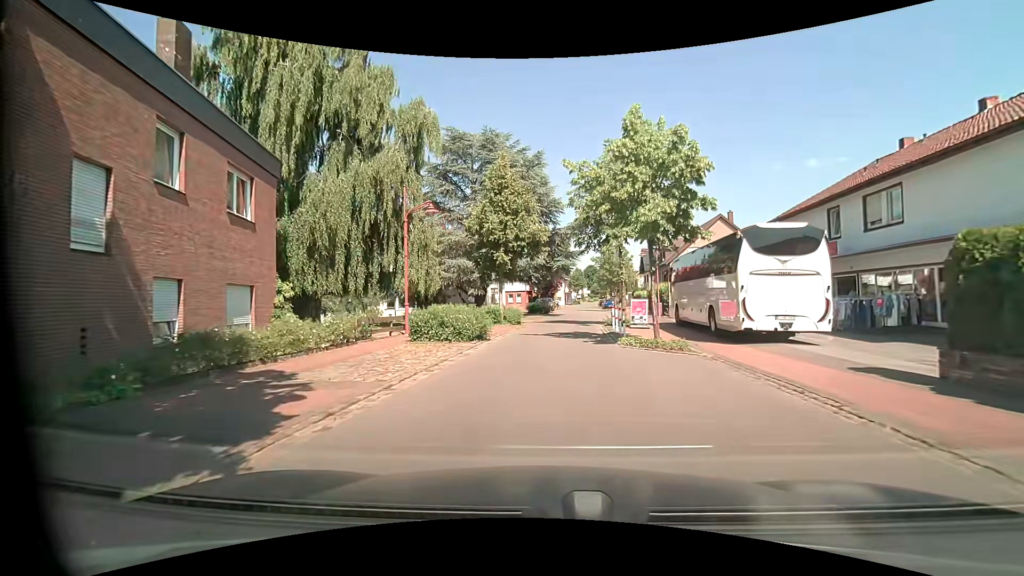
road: residential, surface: asphalt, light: Day
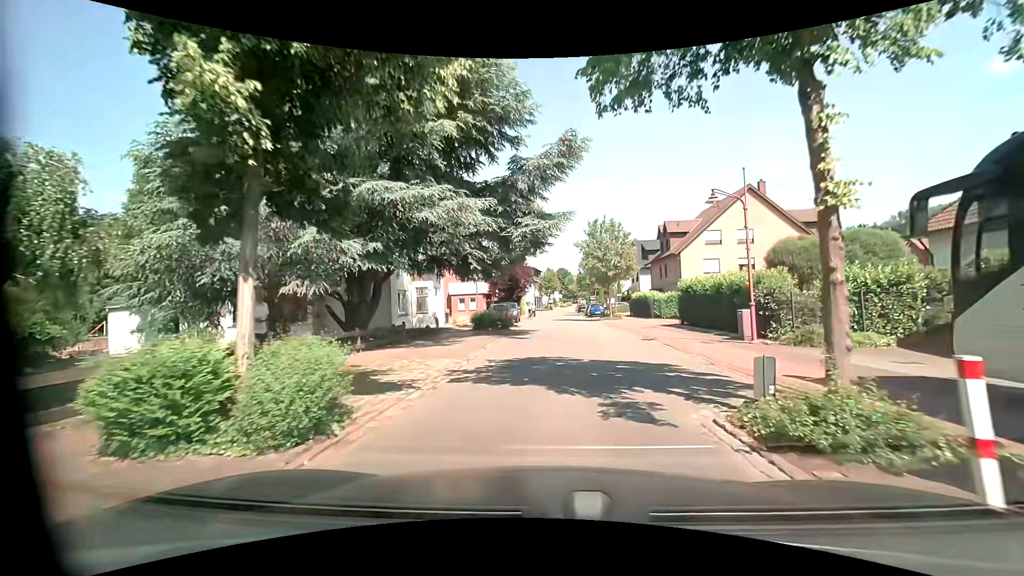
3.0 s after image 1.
(+0.5, +20.6) m; +3°
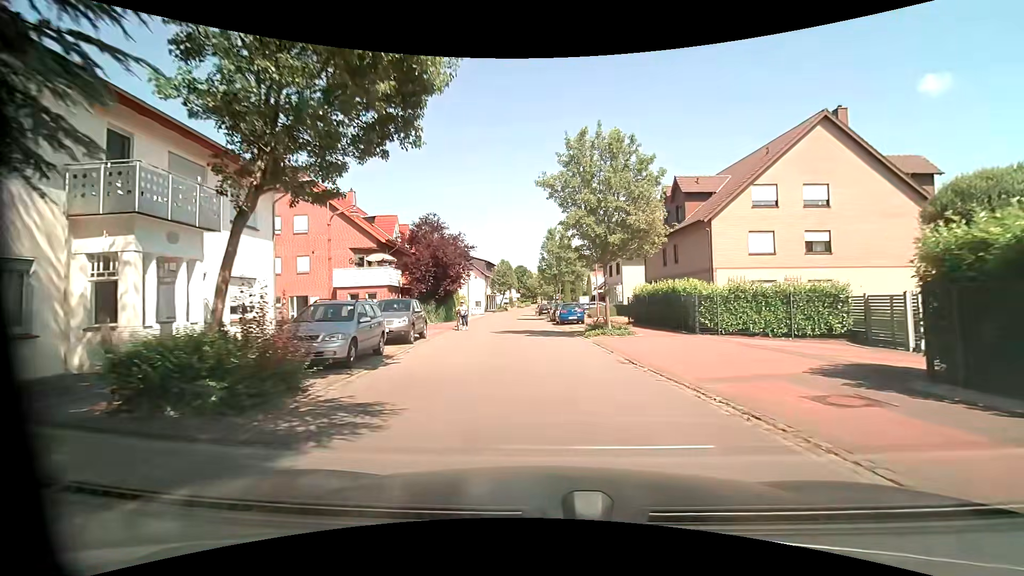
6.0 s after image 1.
(+1.1, +20.8) m; +6°
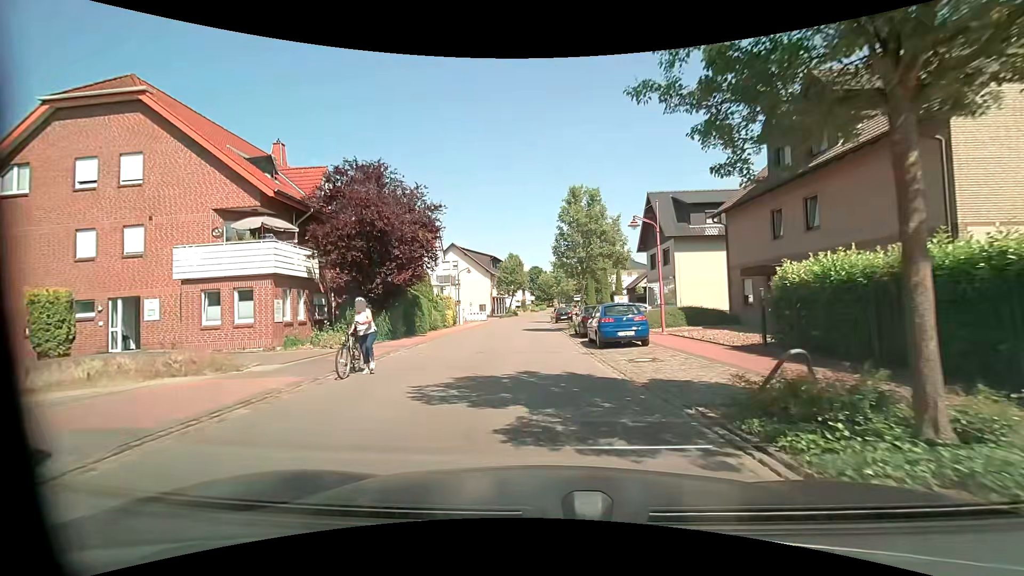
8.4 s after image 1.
(-0.4, +16.3) m; -3°
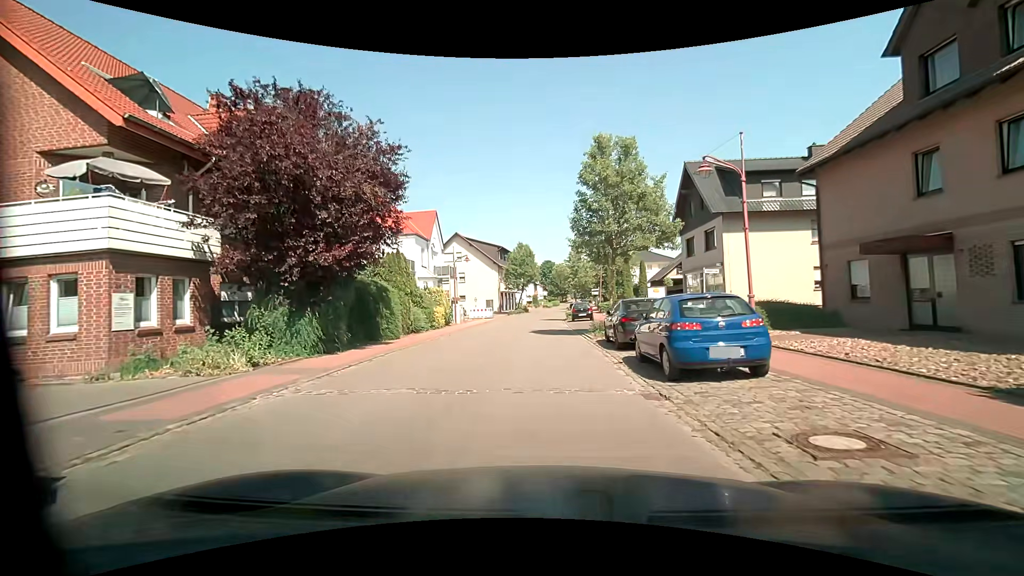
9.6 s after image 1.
(-0.1, +7.6) m; -1°
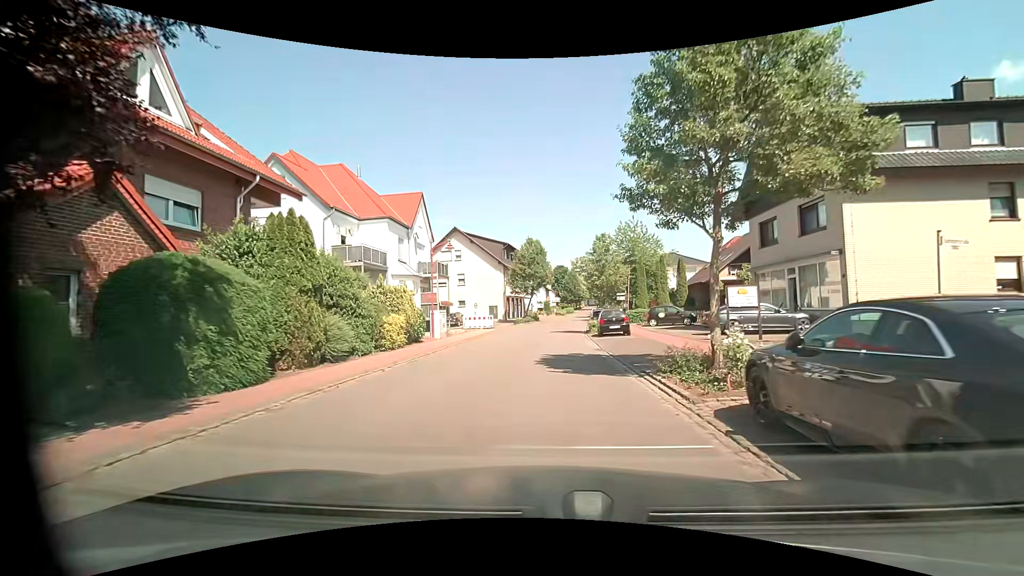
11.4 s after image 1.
(-0.3, +10.9) m; -3°
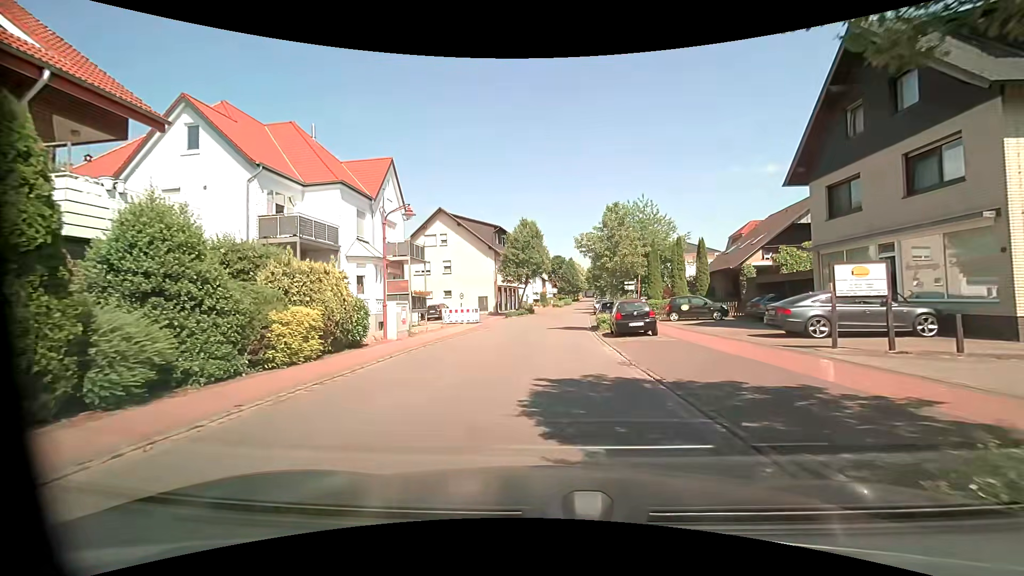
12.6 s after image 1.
(+0.1, +7.1) m; +1°
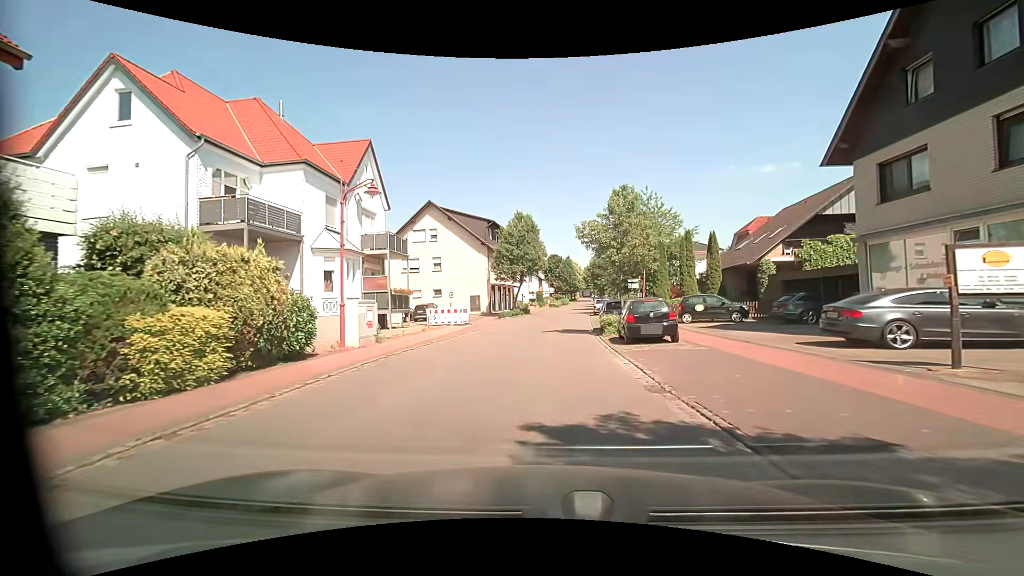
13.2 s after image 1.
(0.0, +3.5) m; -1°
